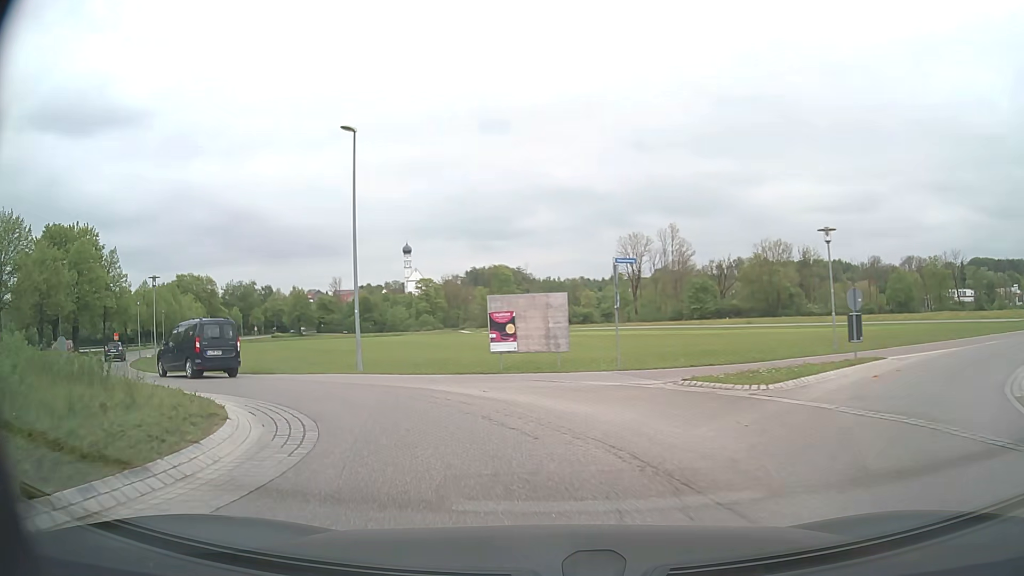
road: tertiary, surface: asphalt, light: Day
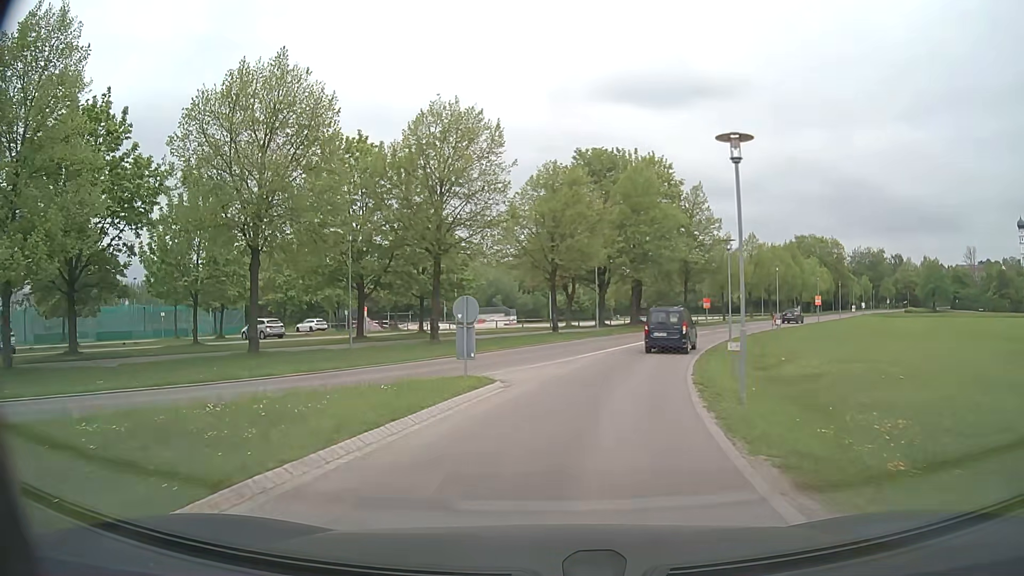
(-11.9, +21.1) m; -53°
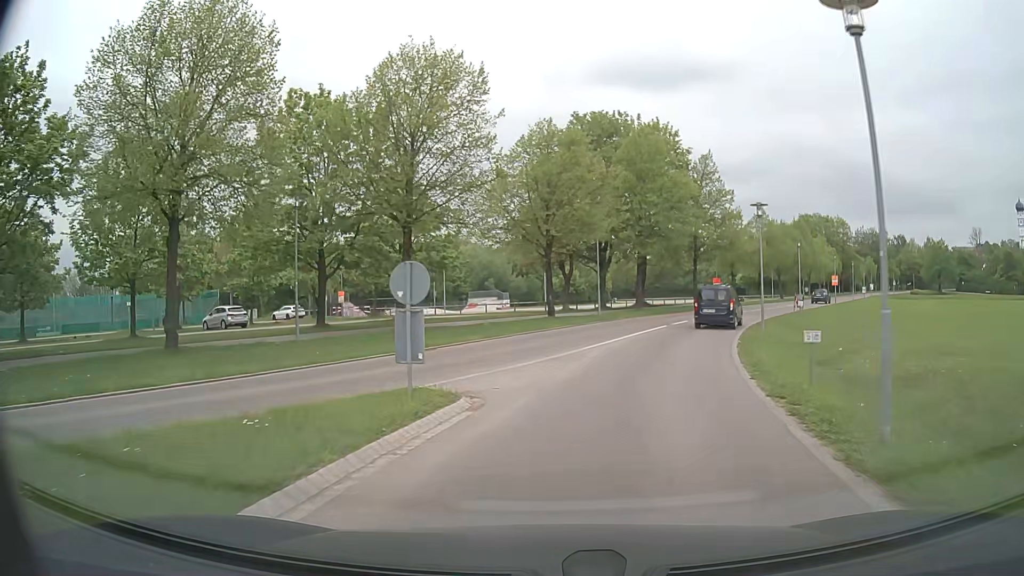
(+0.1, +5.8) m; 0°
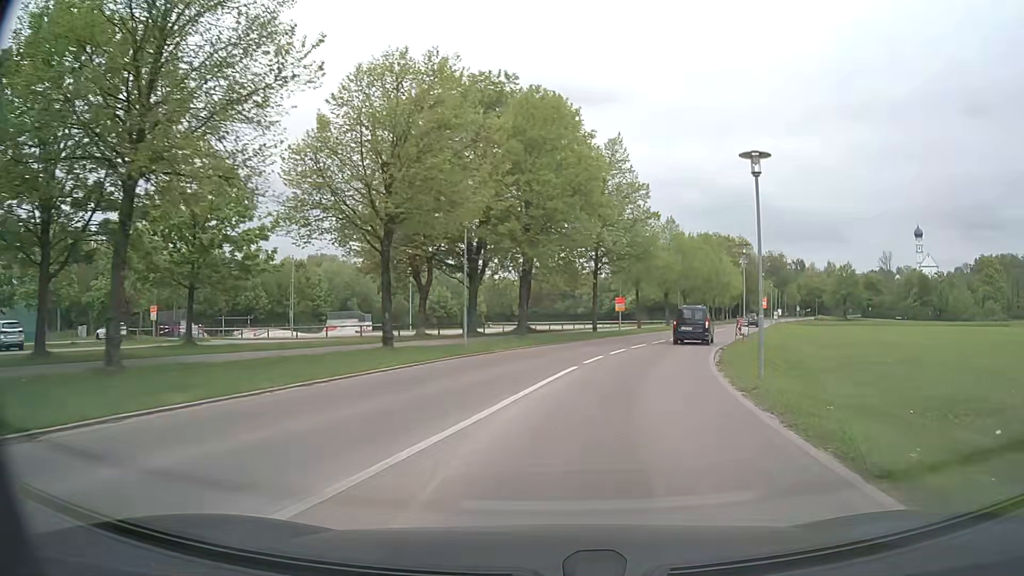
(+1.1, +12.7) m; +11°
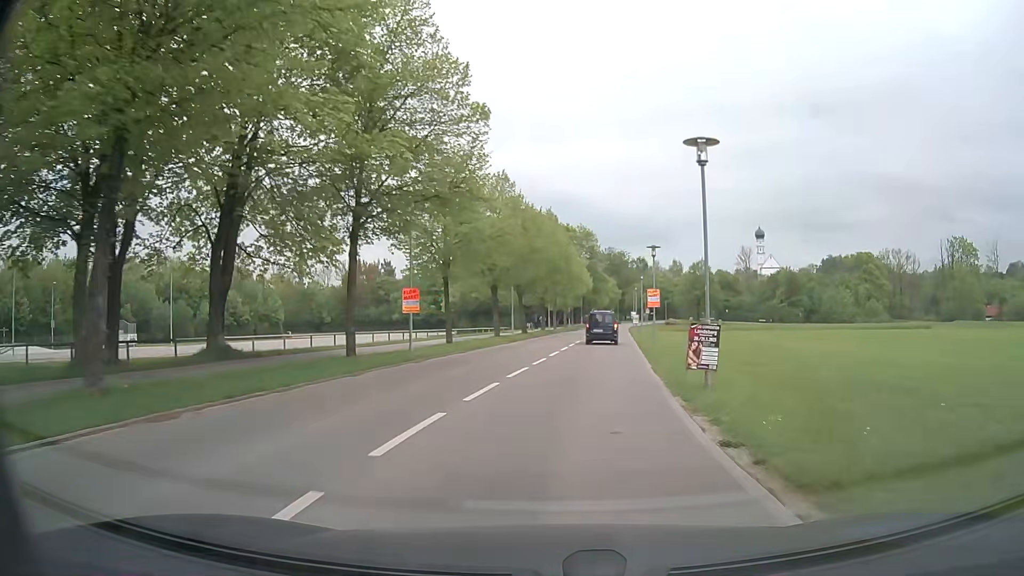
(+3.1, +21.1) m; +14°
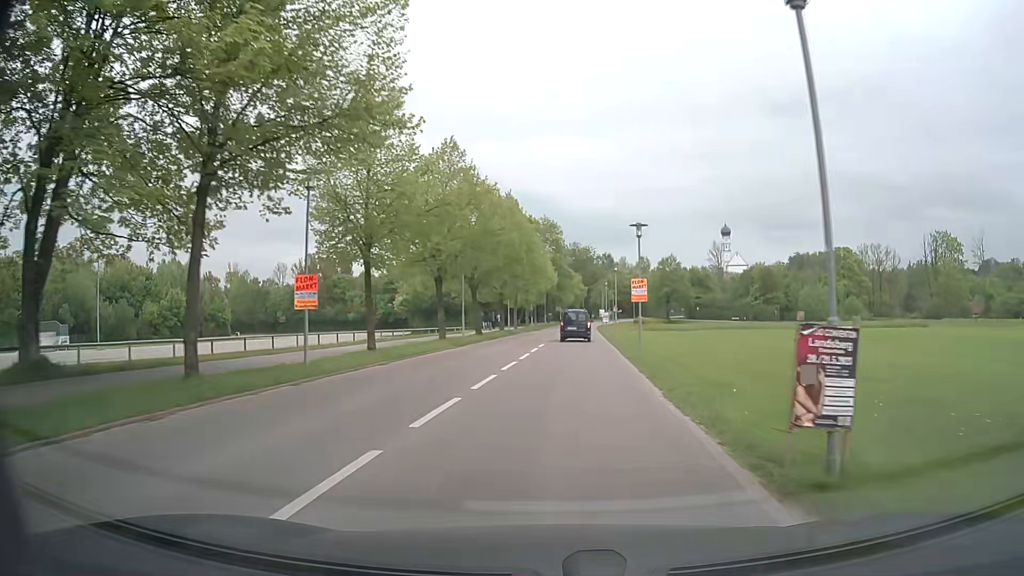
(+0.3, +7.5) m; +4°
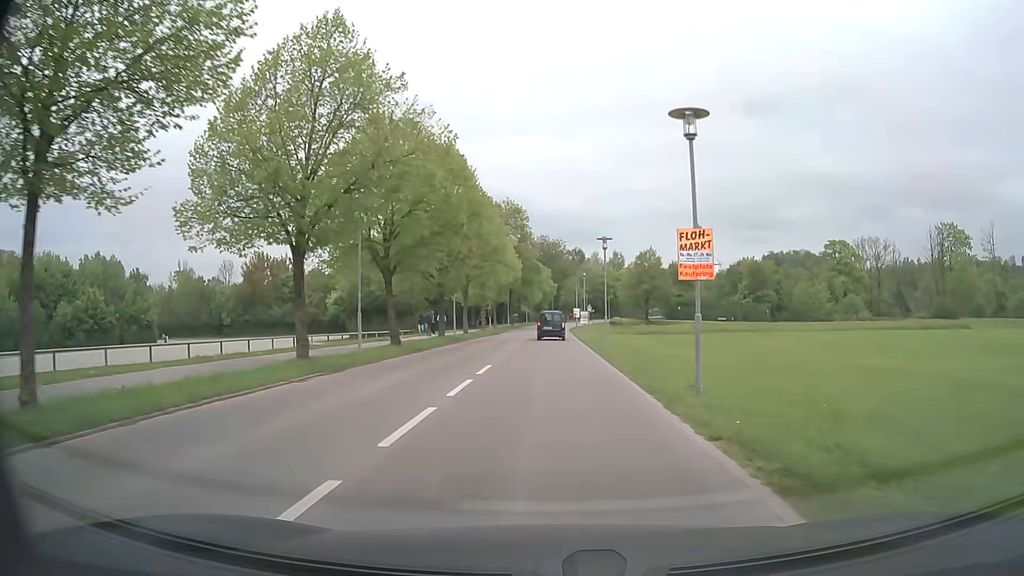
(+0.5, +15.1) m; +3°
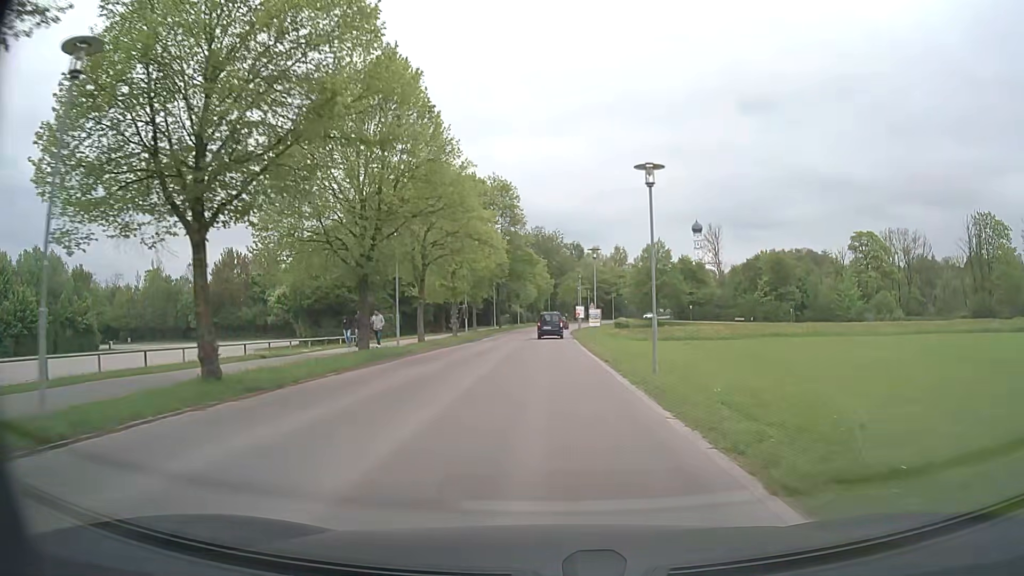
(0.0, +15.2) m; 0°
(0, +10) (0, +20) (0, +30) (0, +40) (0, +50) (0, +60) (+1, +70) (+1, +80) (+2, +90) (+4, +100) m
